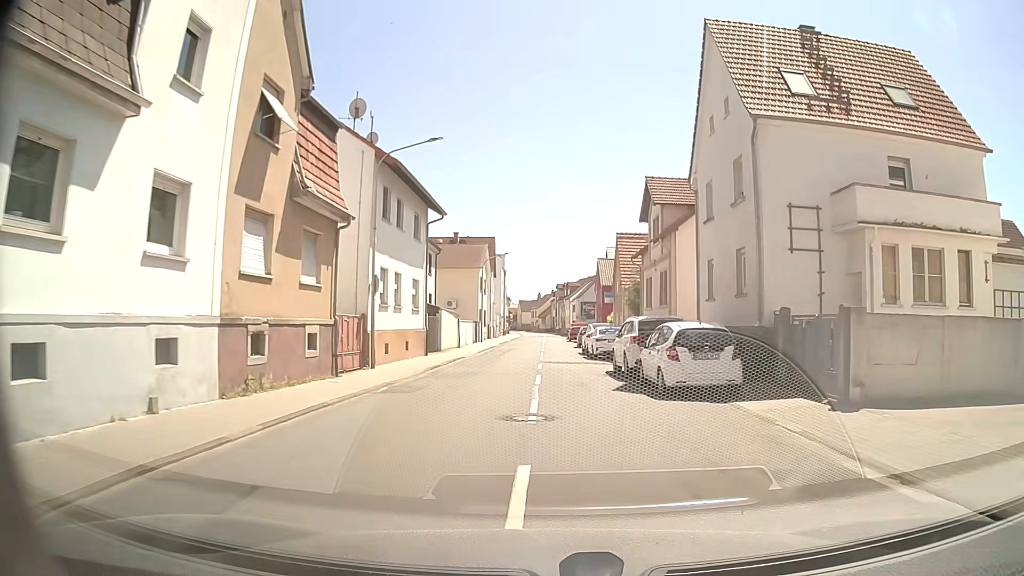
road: tertiary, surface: asphalt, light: Day
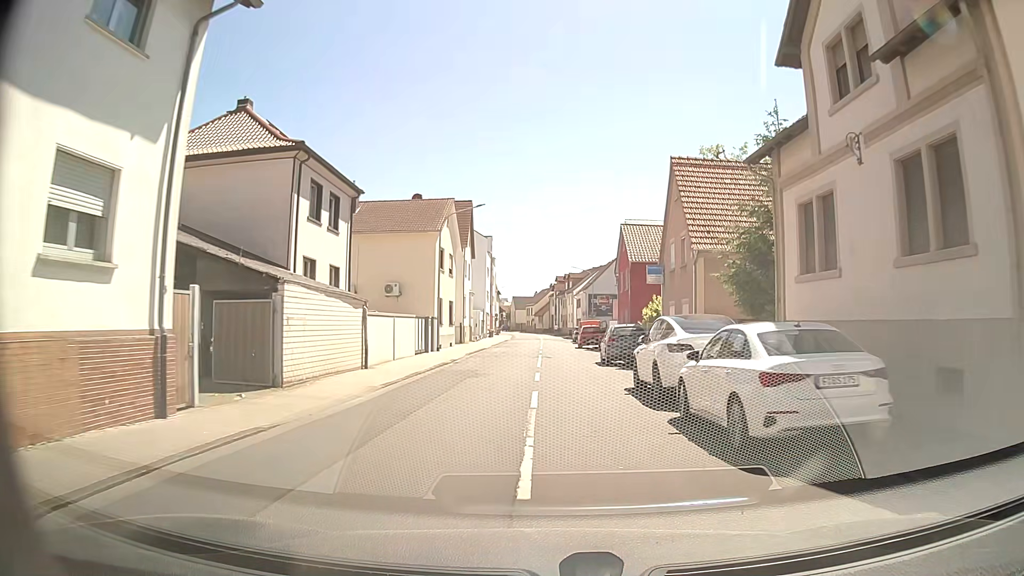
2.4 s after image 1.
(+0.1, +22.8) m; -1°
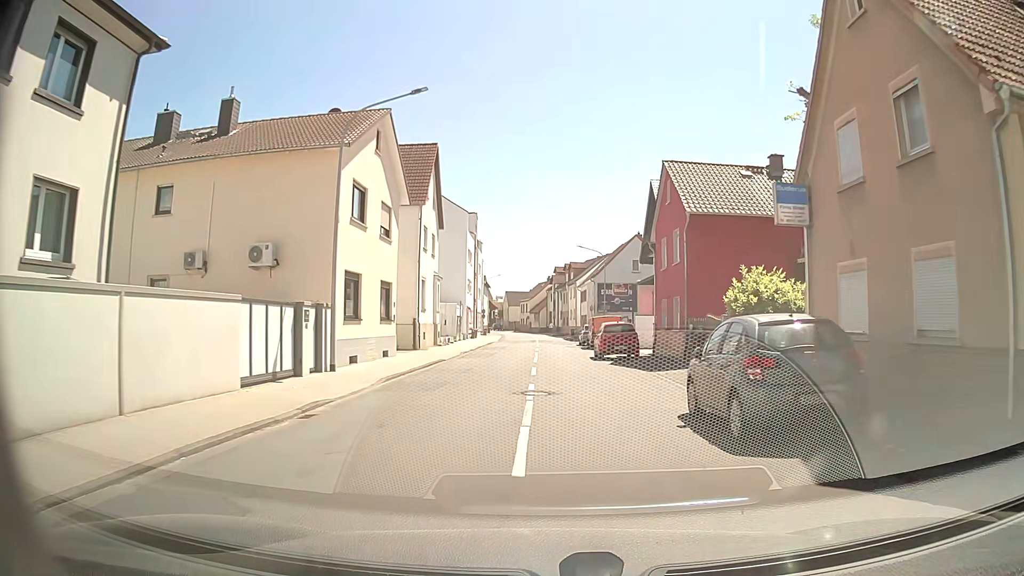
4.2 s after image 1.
(+0.3, +17.5) m; +2°
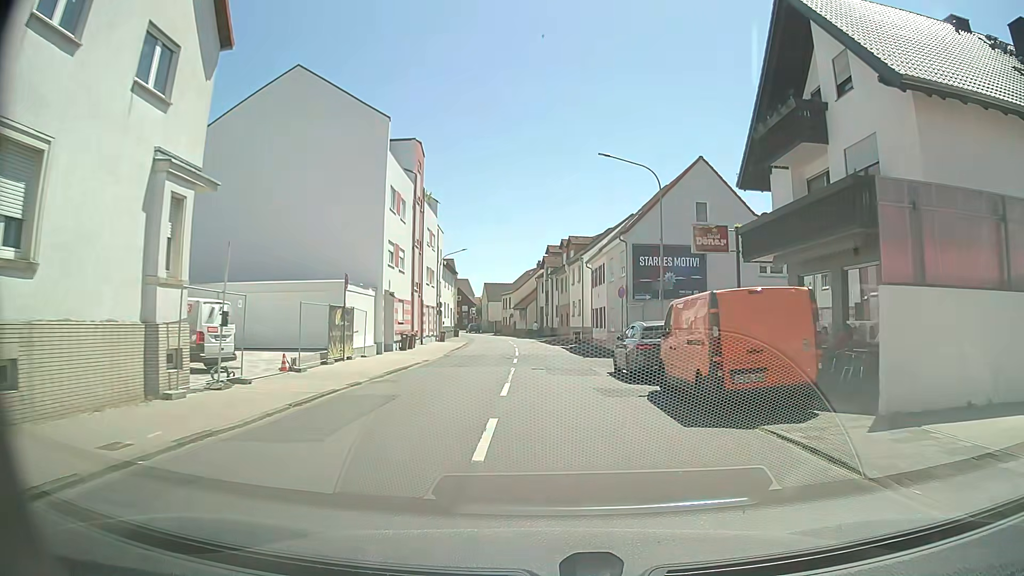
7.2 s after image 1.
(-0.2, +29.7) m; 0°
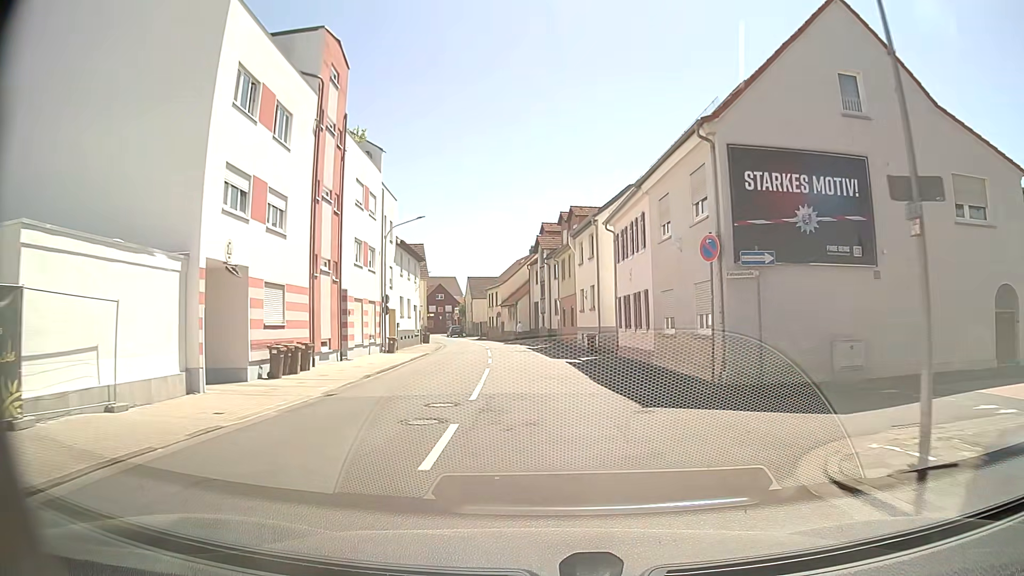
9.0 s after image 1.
(+0.1, +18.0) m; 0°
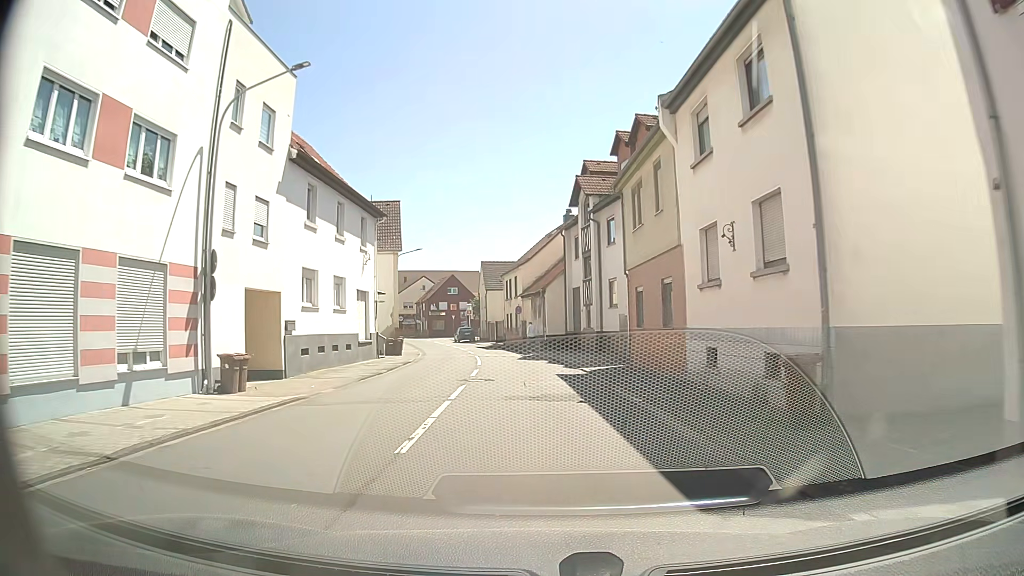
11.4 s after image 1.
(-0.6, +23.7) m; -4°
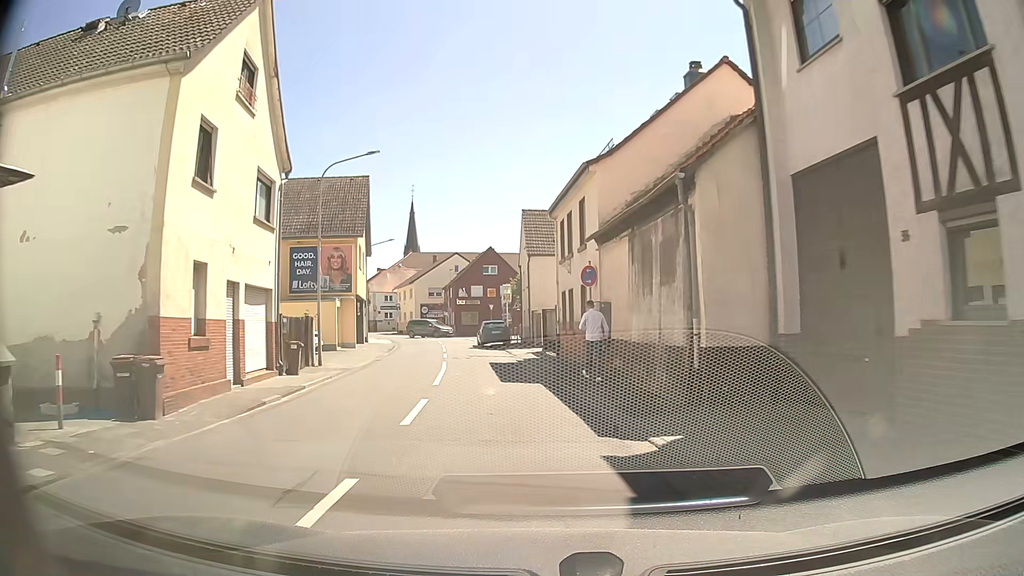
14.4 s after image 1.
(-0.4, +28.6) m; -4°
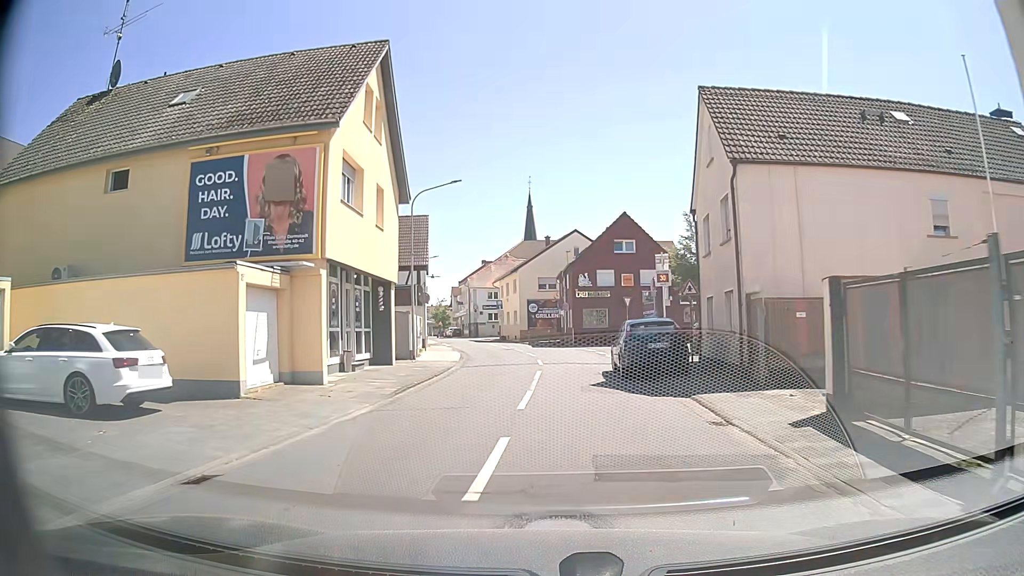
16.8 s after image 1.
(-2.3, +21.9) m; -10°
